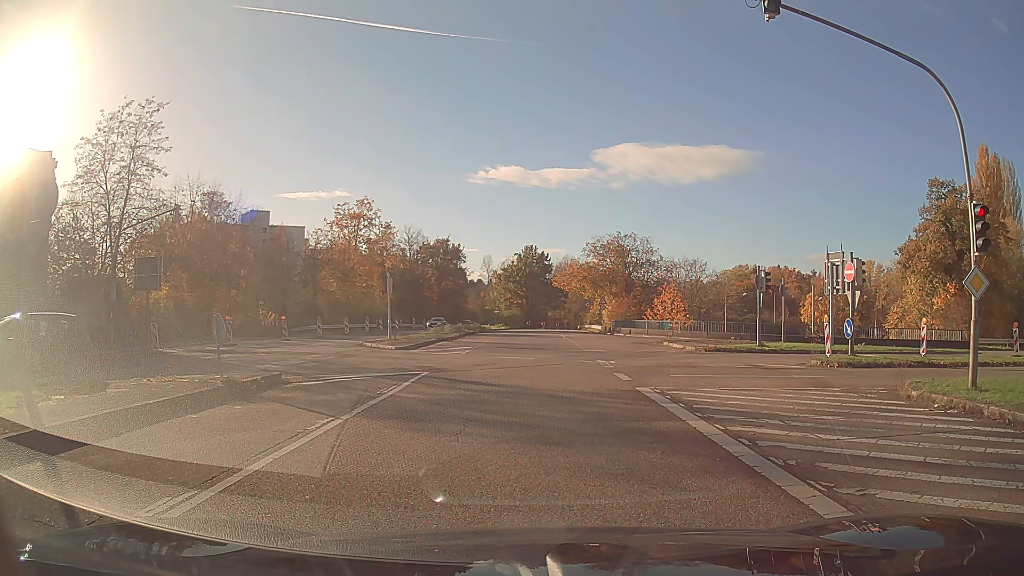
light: Day
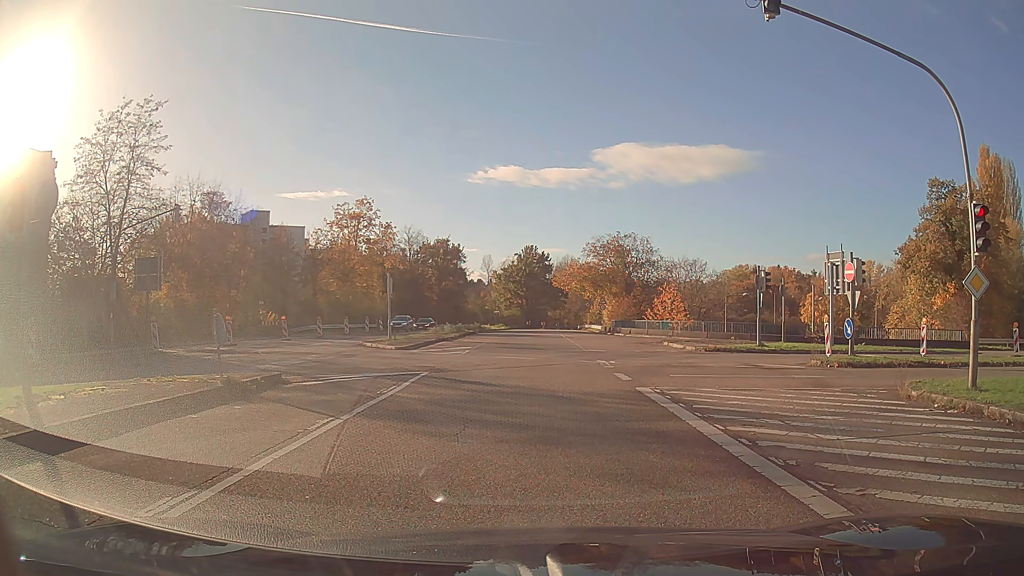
(0.0, 0.0) m; 0°
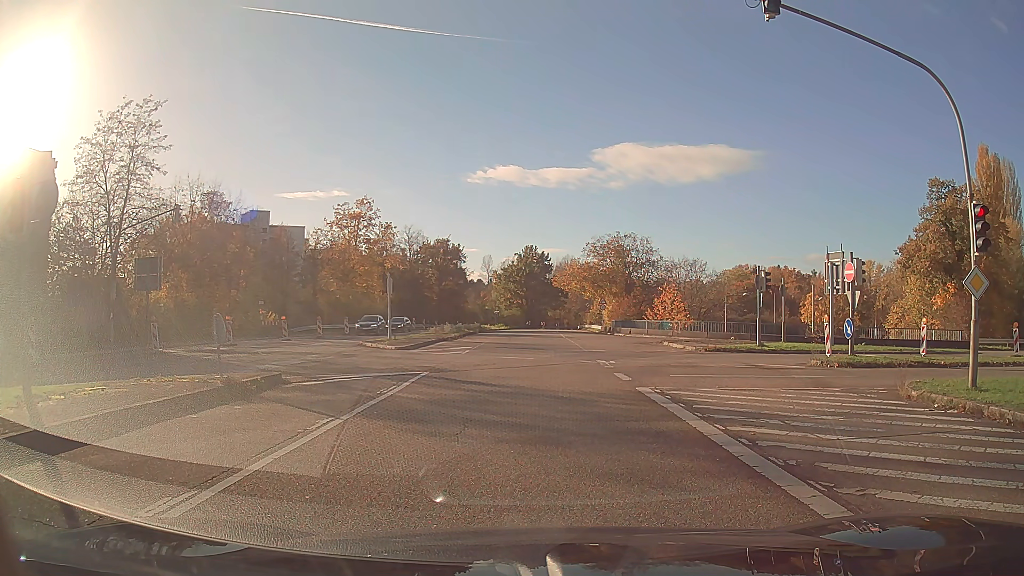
(0.0, 0.0) m; 0°
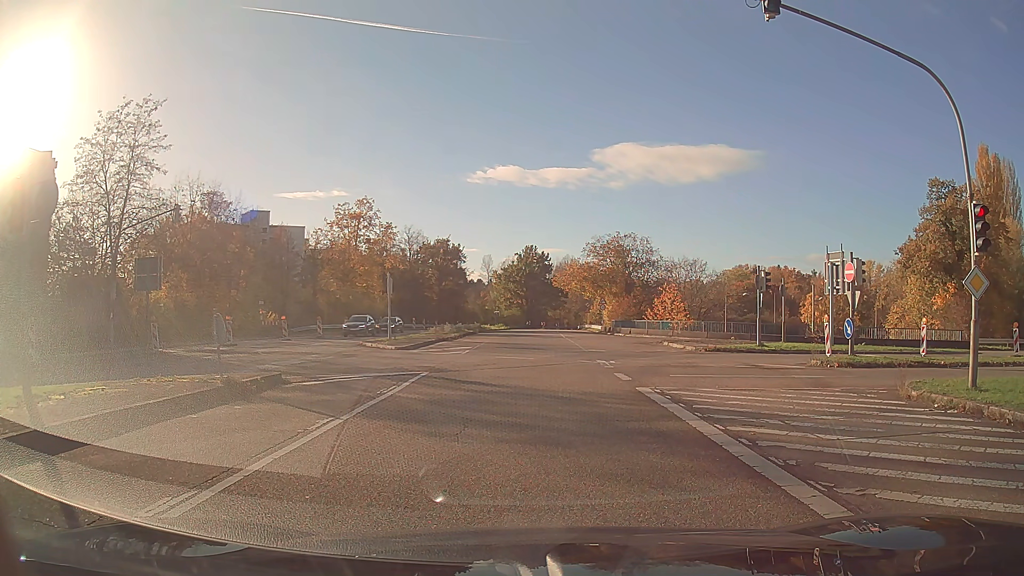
(0.0, 0.0) m; 0°
